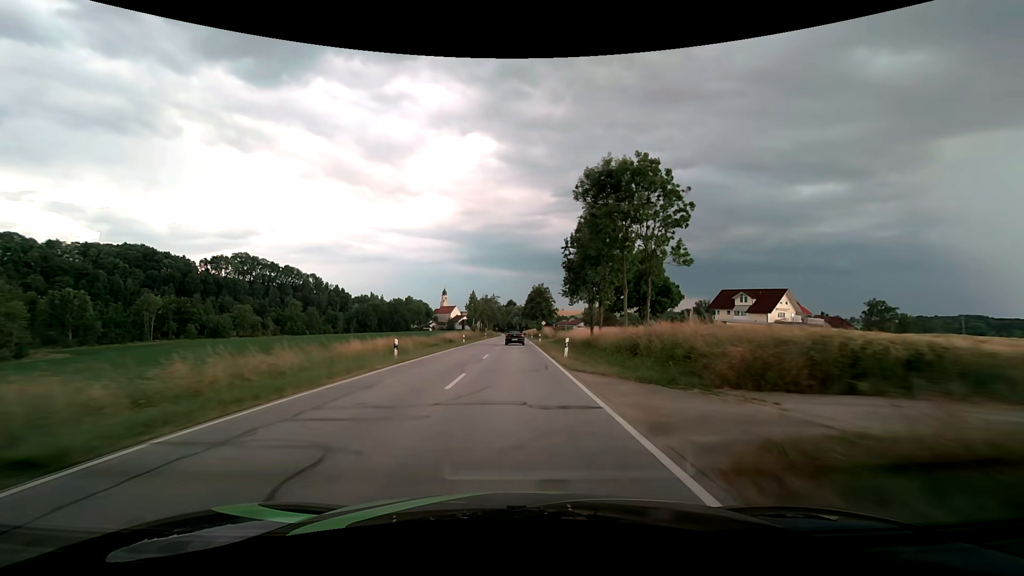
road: secondary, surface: asphalt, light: Day
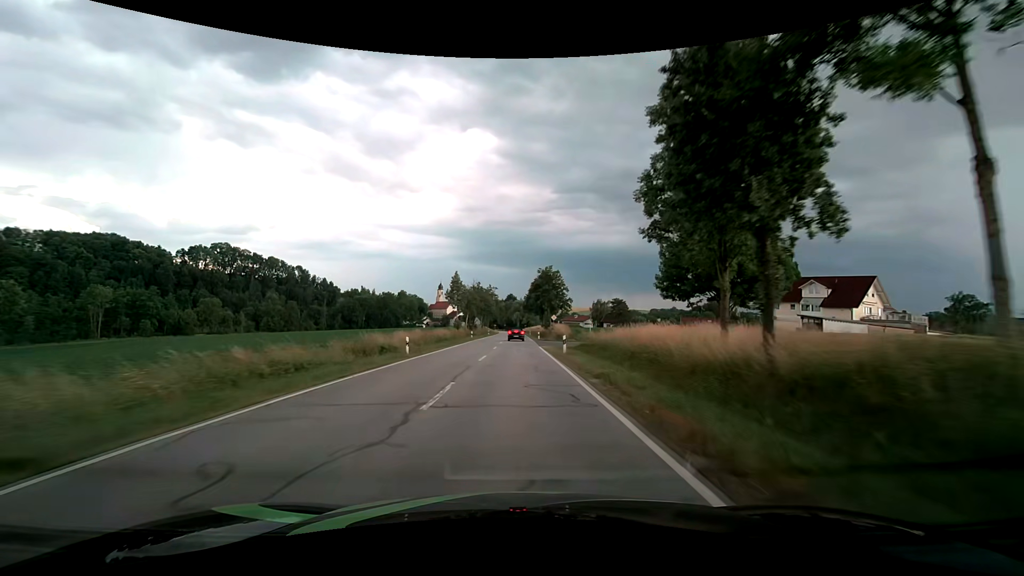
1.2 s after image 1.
(0.0, +27.1) m; 0°
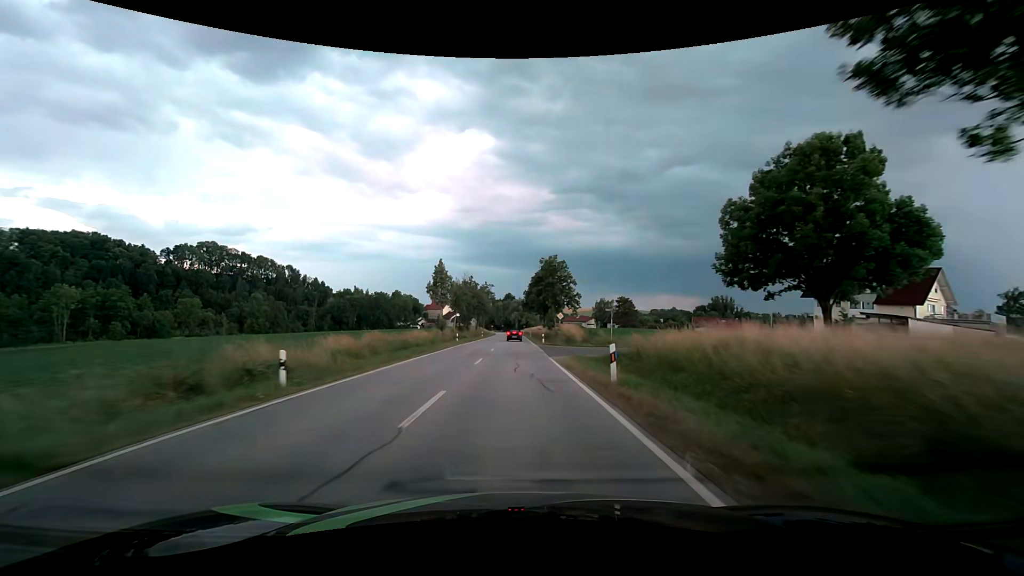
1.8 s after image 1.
(0.0, +13.3) m; 0°
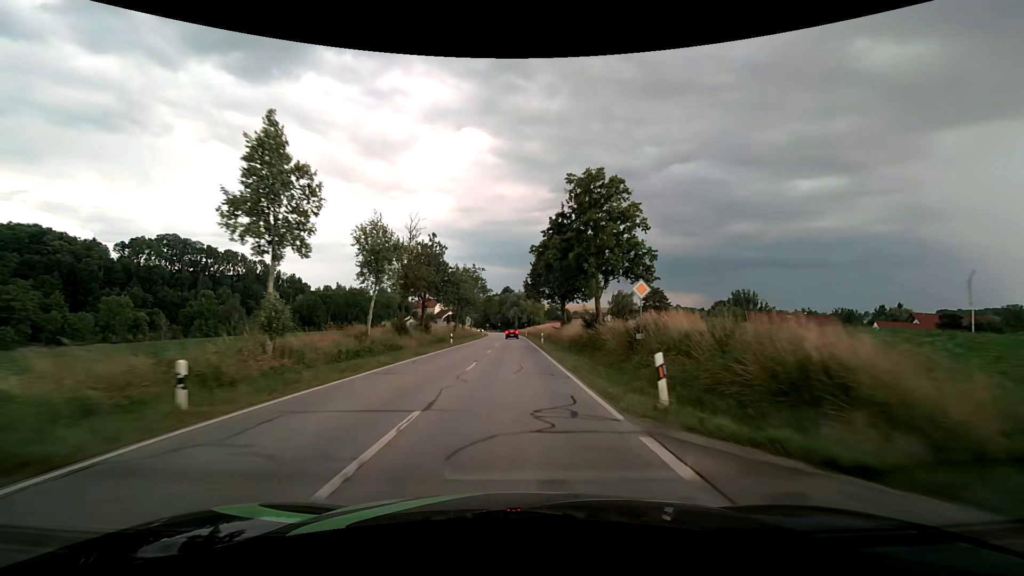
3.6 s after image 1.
(+0.1, +38.7) m; 0°
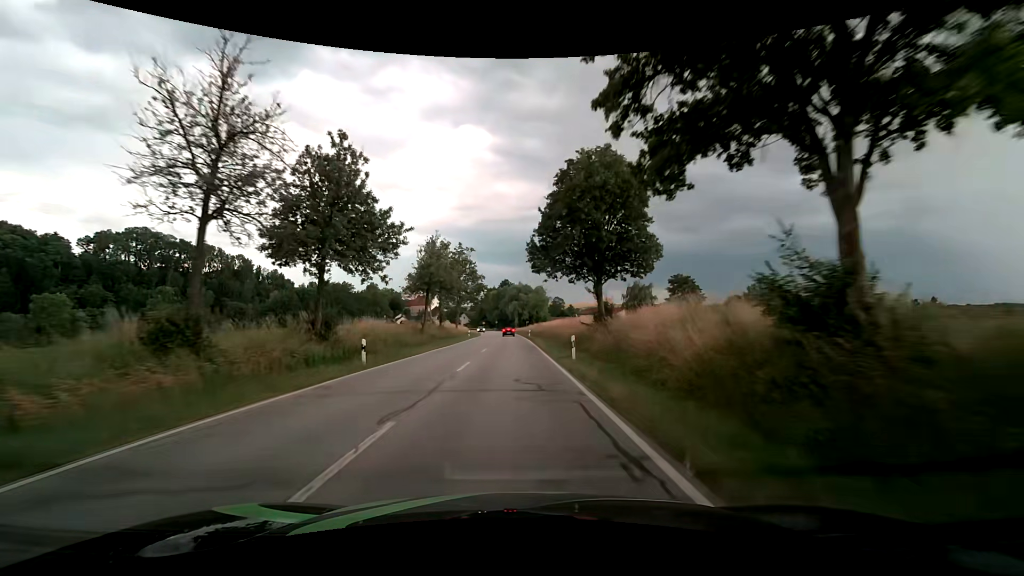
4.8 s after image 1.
(+0.1, +24.9) m; 0°
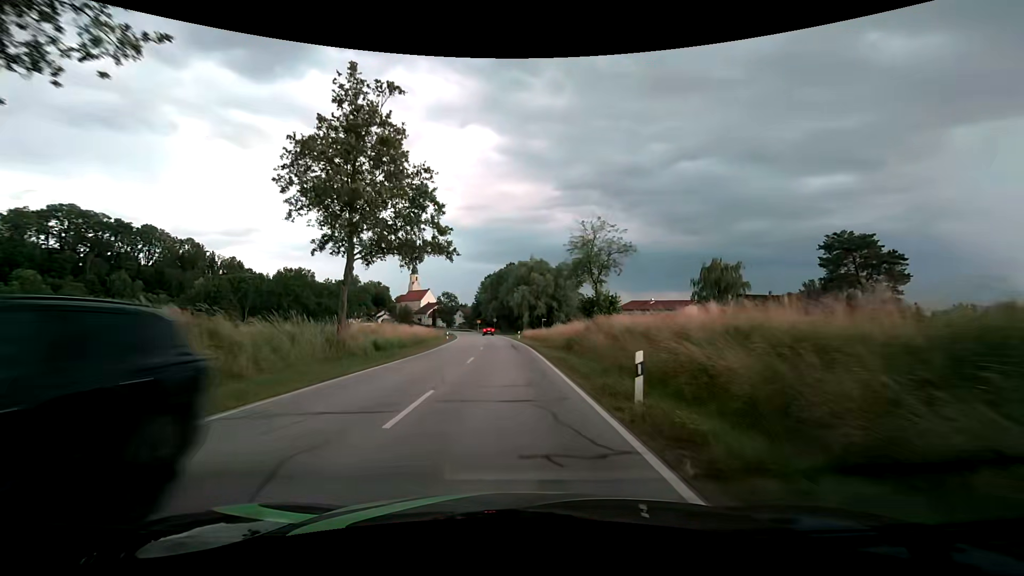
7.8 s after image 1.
(-0.5, +55.9) m; -1°
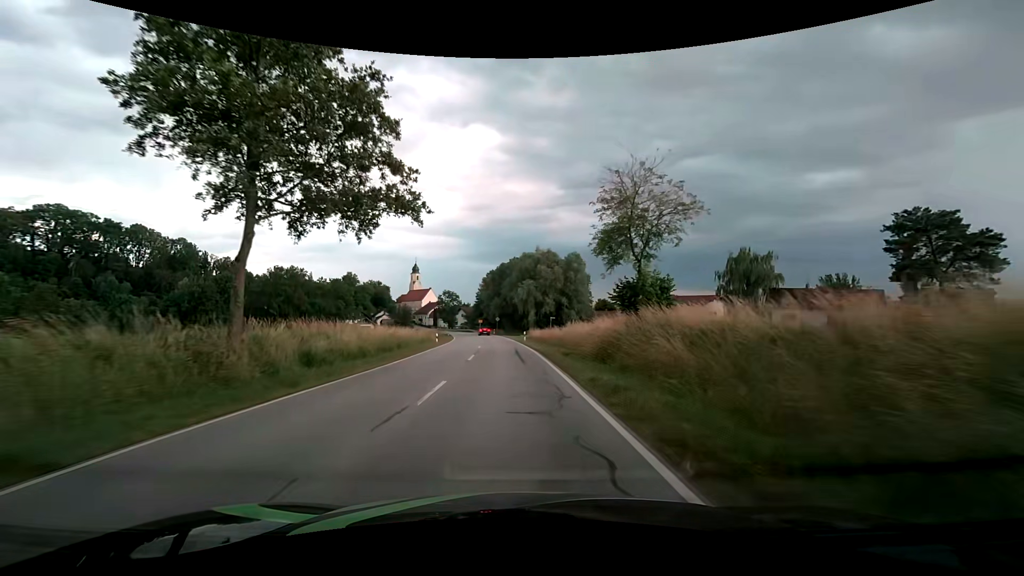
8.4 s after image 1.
(0.0, +10.2) m; 0°
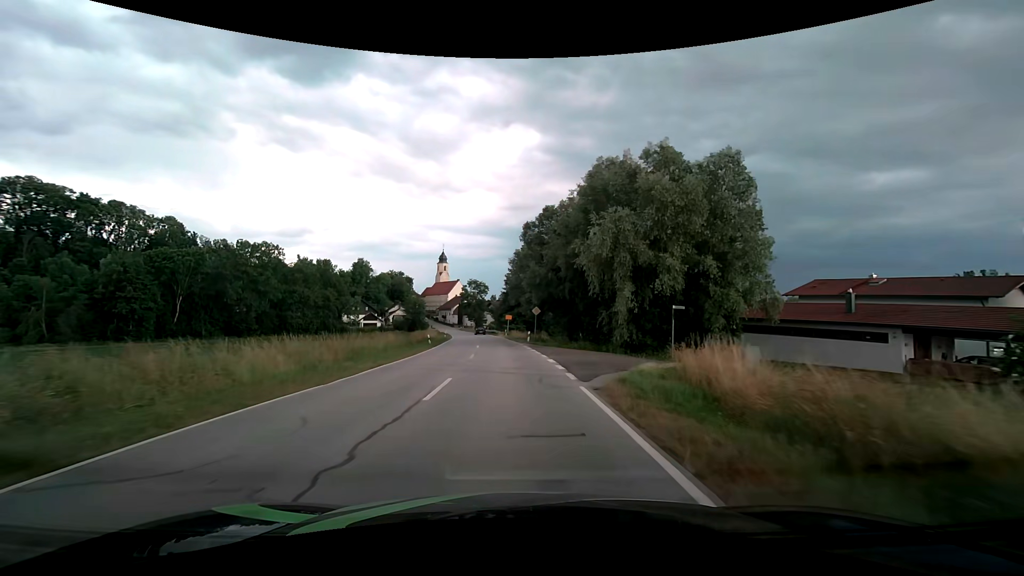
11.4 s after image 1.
(-1.6, +47.3) m; -5°
(0, +10) (0, +20) (-1, +30) (-1, +40) (-2, +50) (-3, +60) (-4, +70) (-6, +80) (-7, +90) (-8, +100) m
